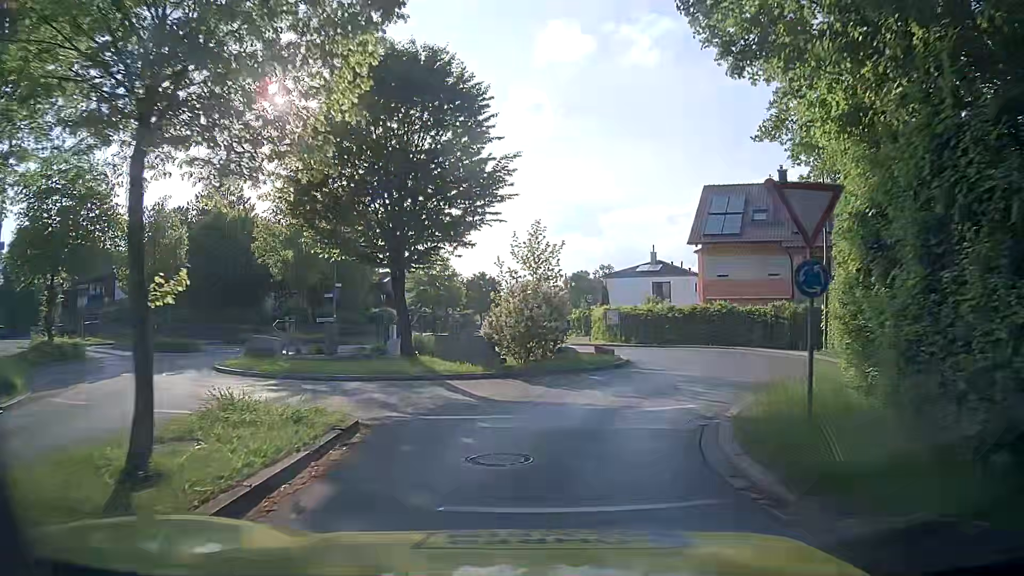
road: tertiary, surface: asphalt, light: Day
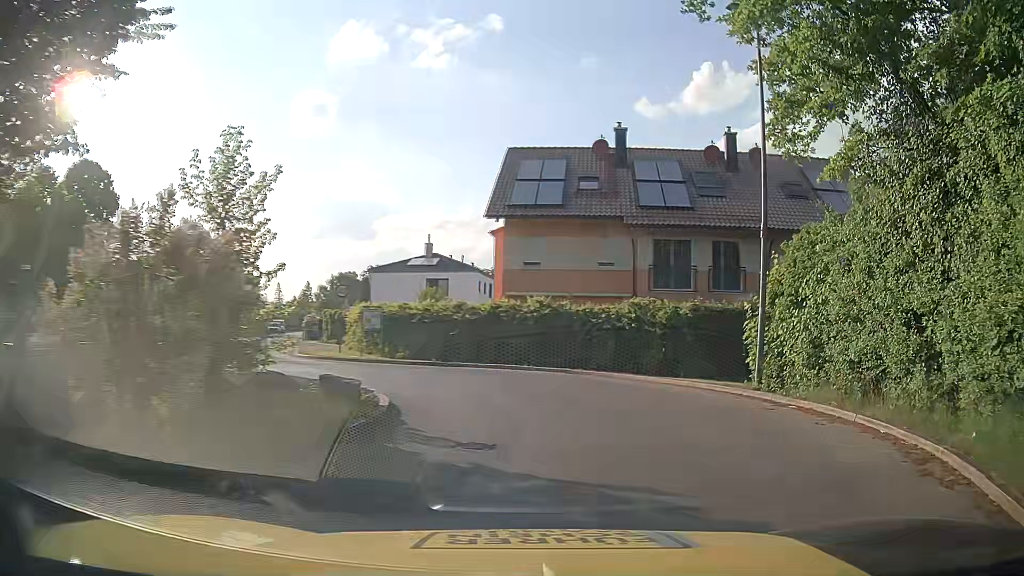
(+1.1, +11.6) m; +19°
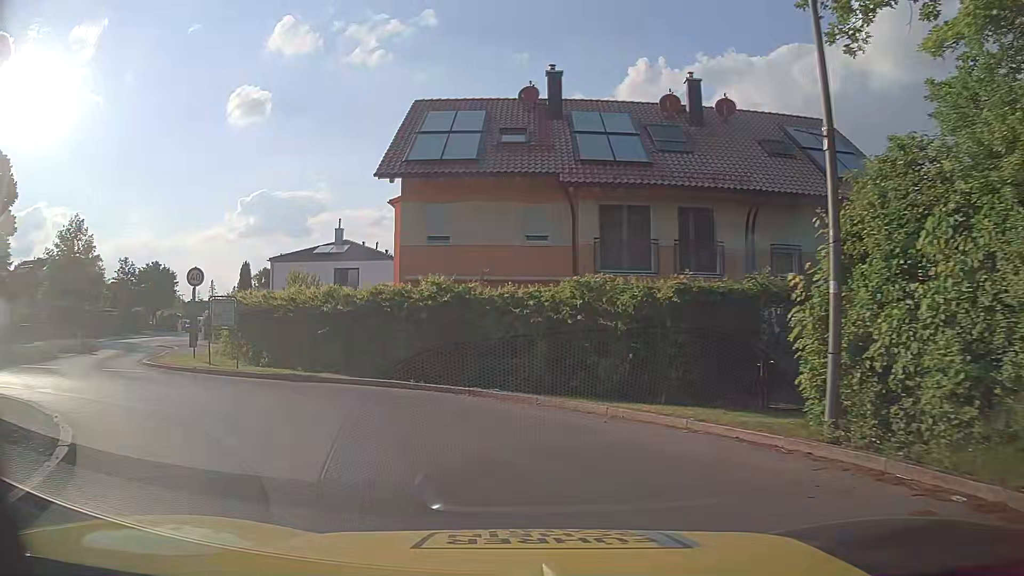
(+0.7, +6.9) m; +7°
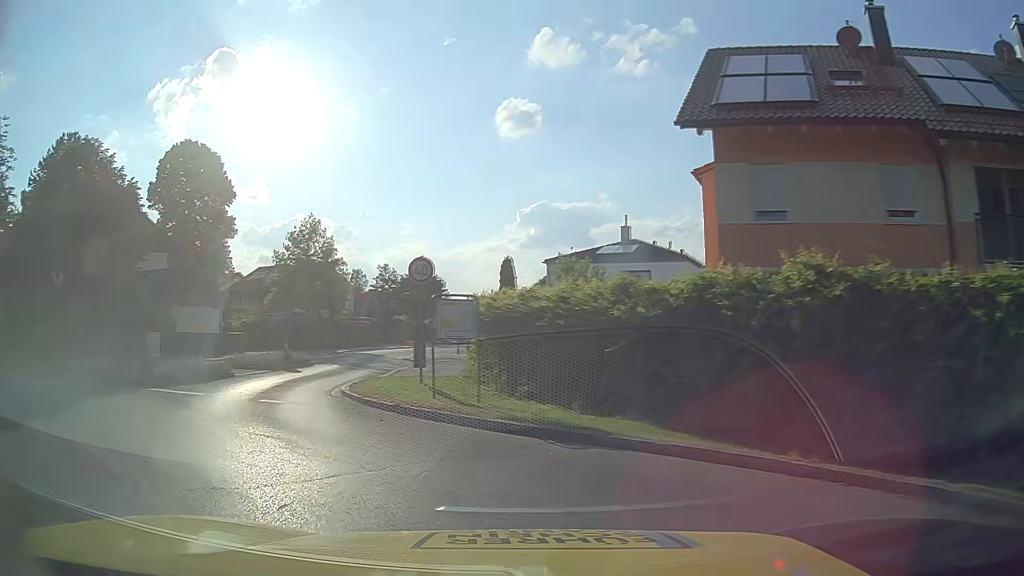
(-1.2, +6.3) m; -24°
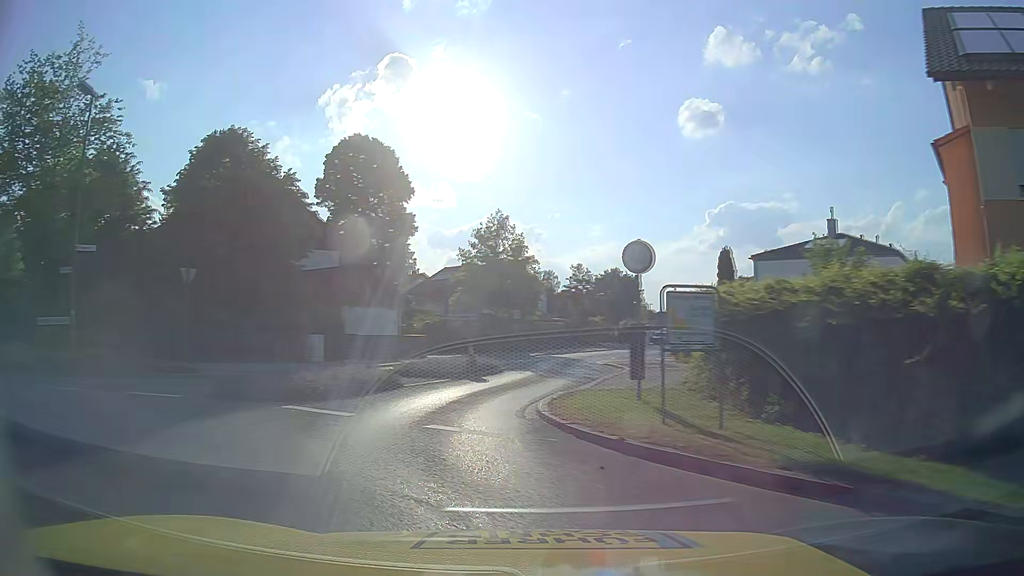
(-0.5, +3.2) m; -18°
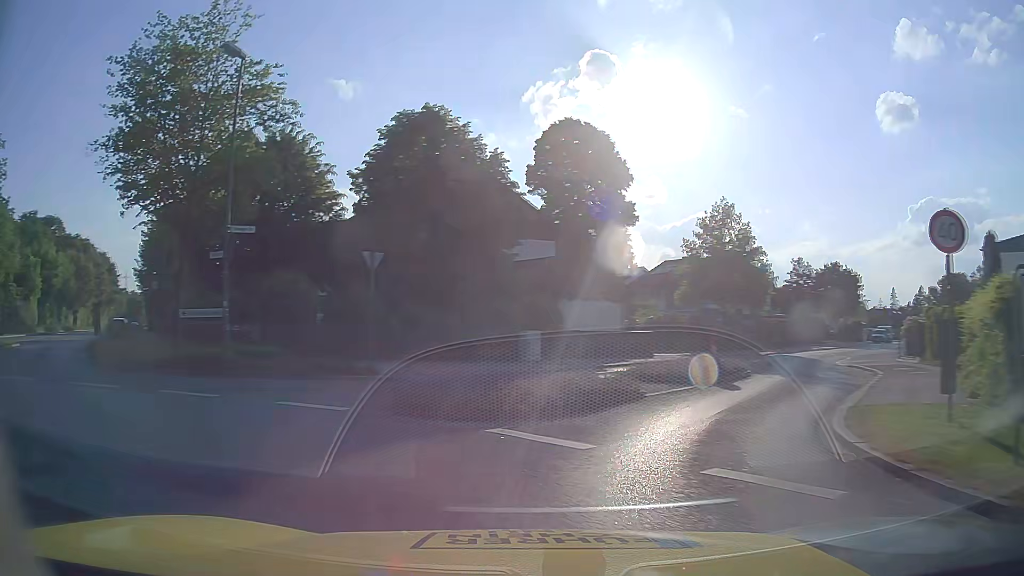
(-0.5, +3.2) m; -18°
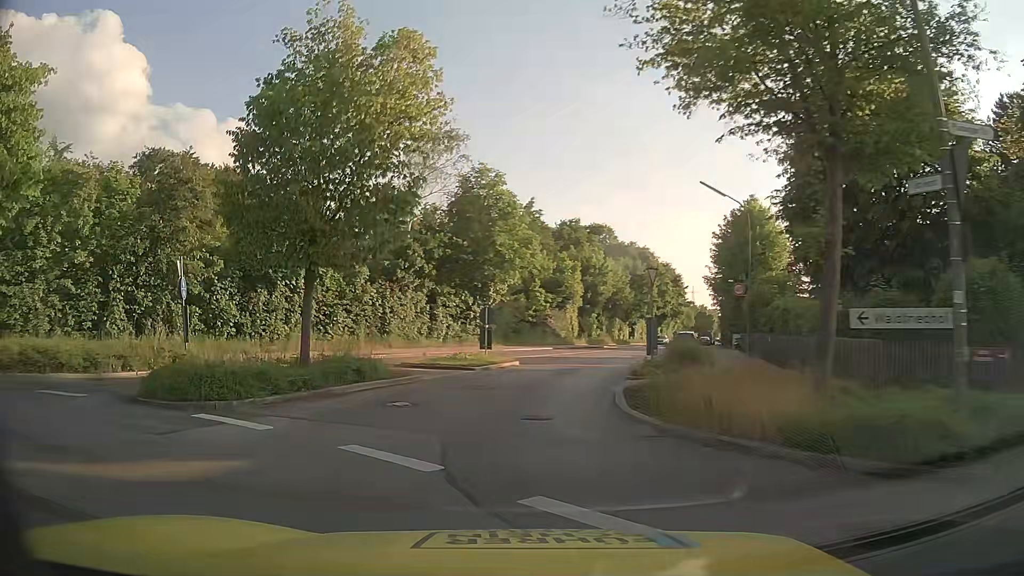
(-4.4, +9.0) m; -49°
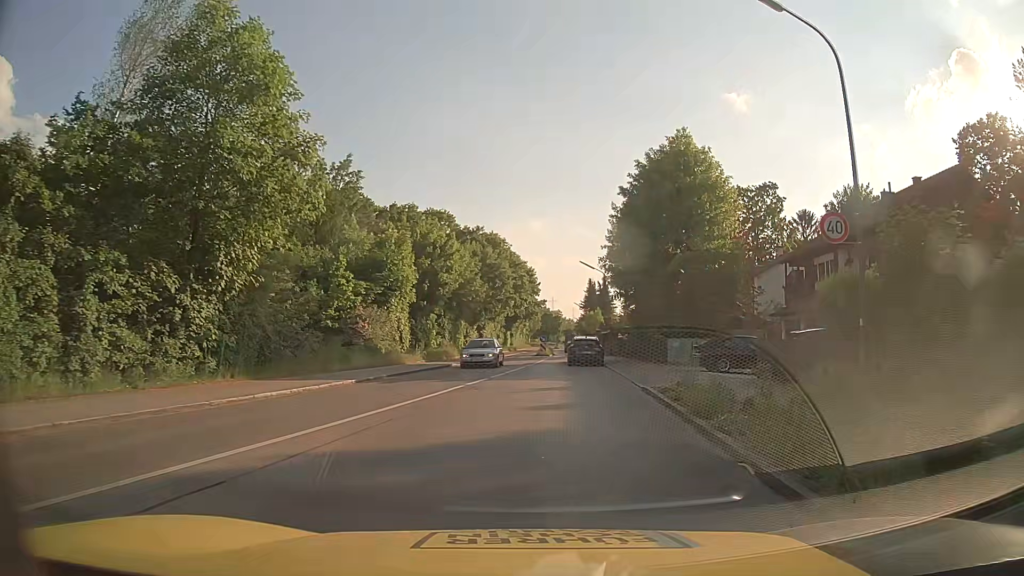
(+1.3, +21.7) m; +14°
(0, +10) (0, +20) (0, +30) (0, +40) (+1, +50) (+3, +60) (+4, +70) (+3, +80) (+2, +90) (+2, +100) m
